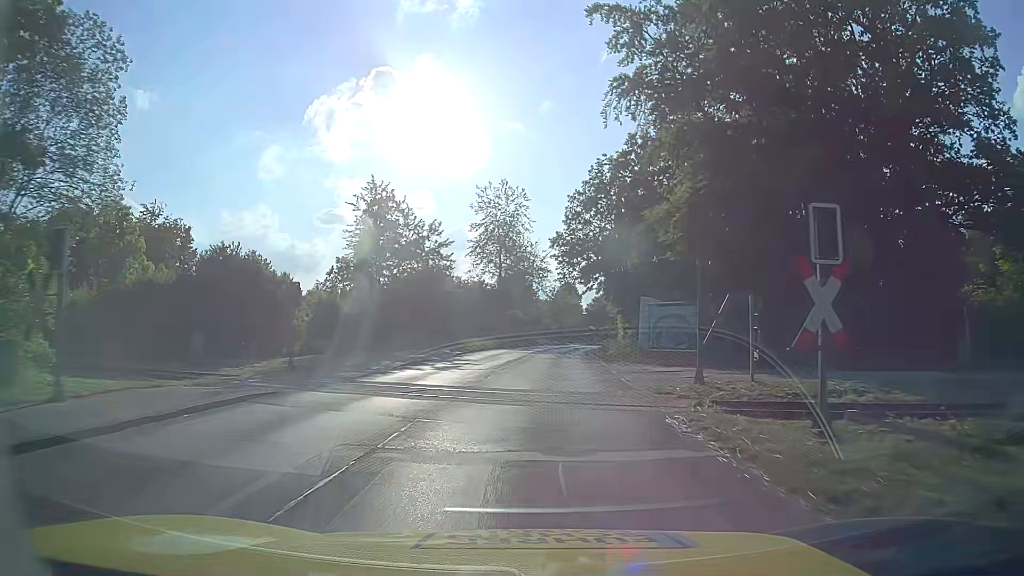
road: tertiary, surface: asphalt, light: Day
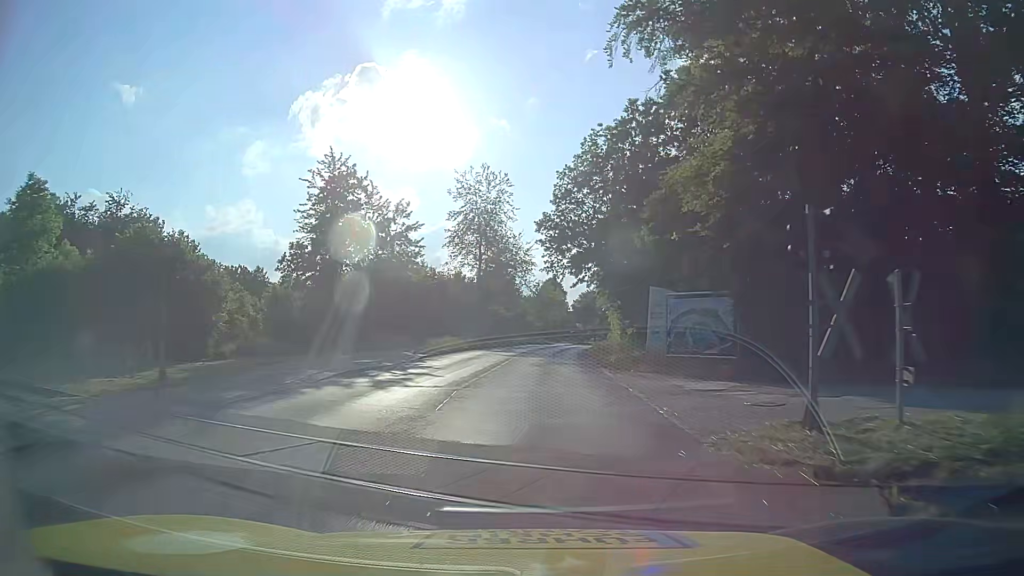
(+0.1, +7.5) m; +2°
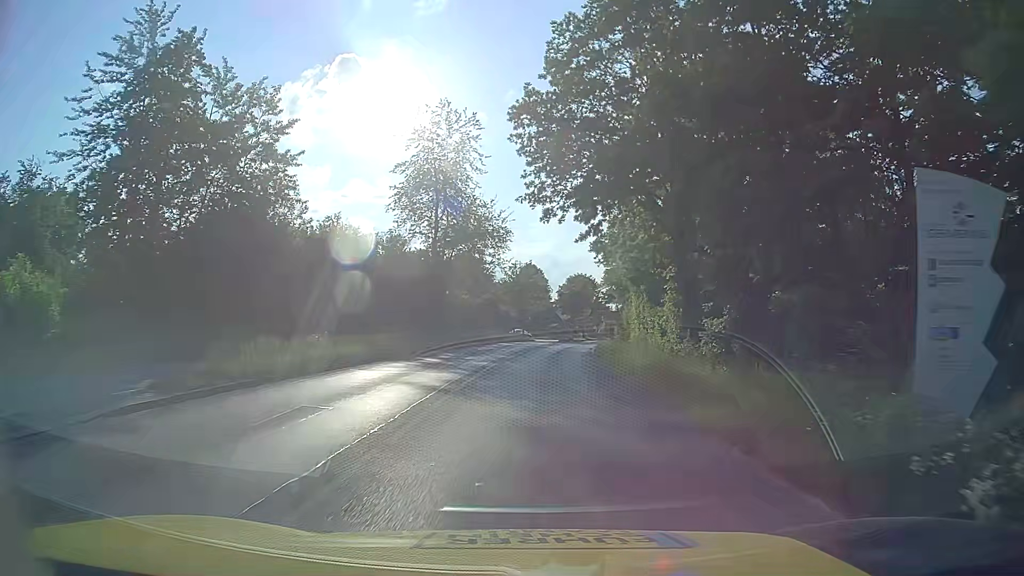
(+0.5, +22.2) m; +3°
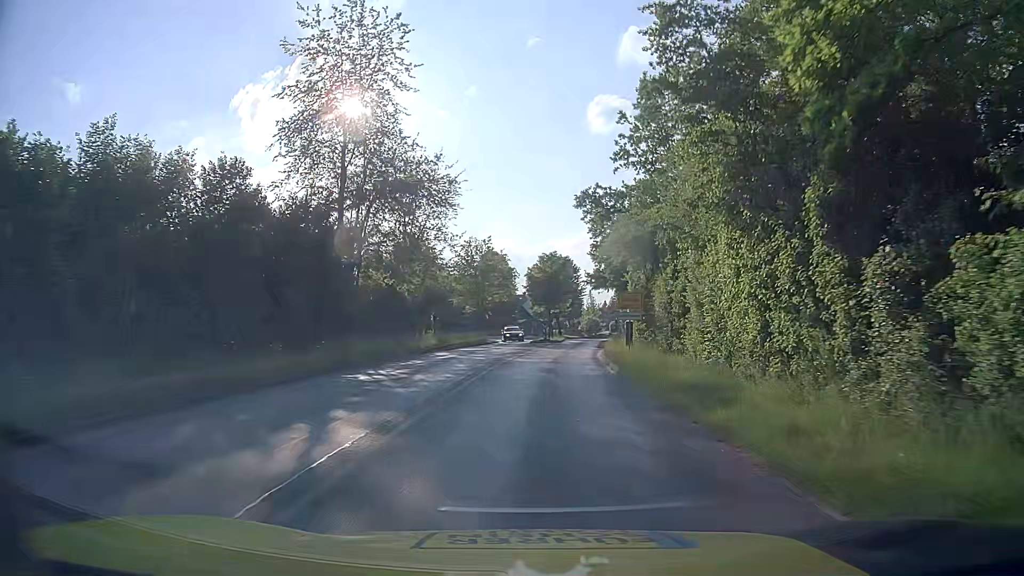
(+0.2, +21.4) m; +2°
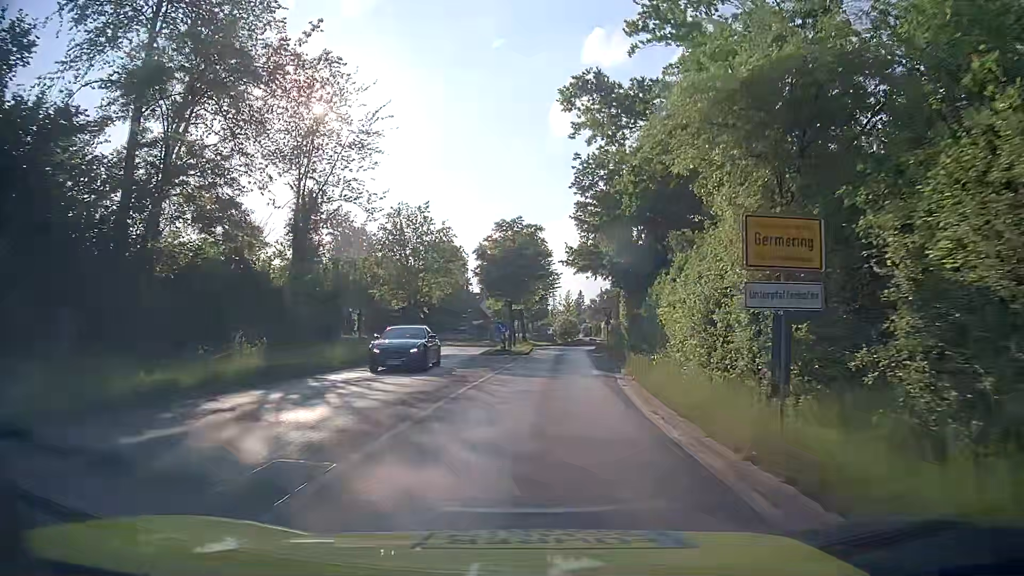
(+0.7, +19.9) m; +4°
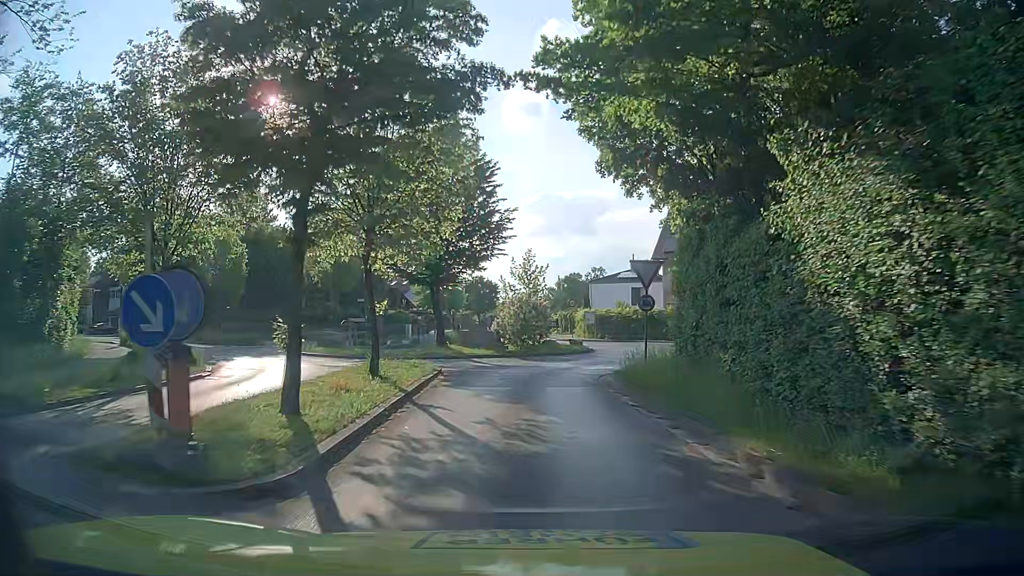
(+1.3, +29.1) m; +3°
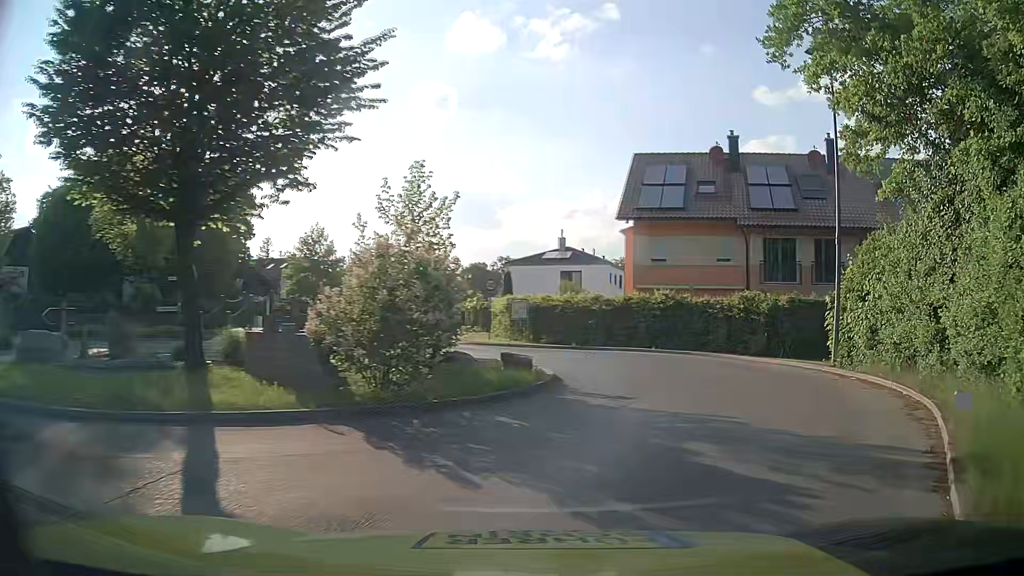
(+0.4, +17.3) m; +8°
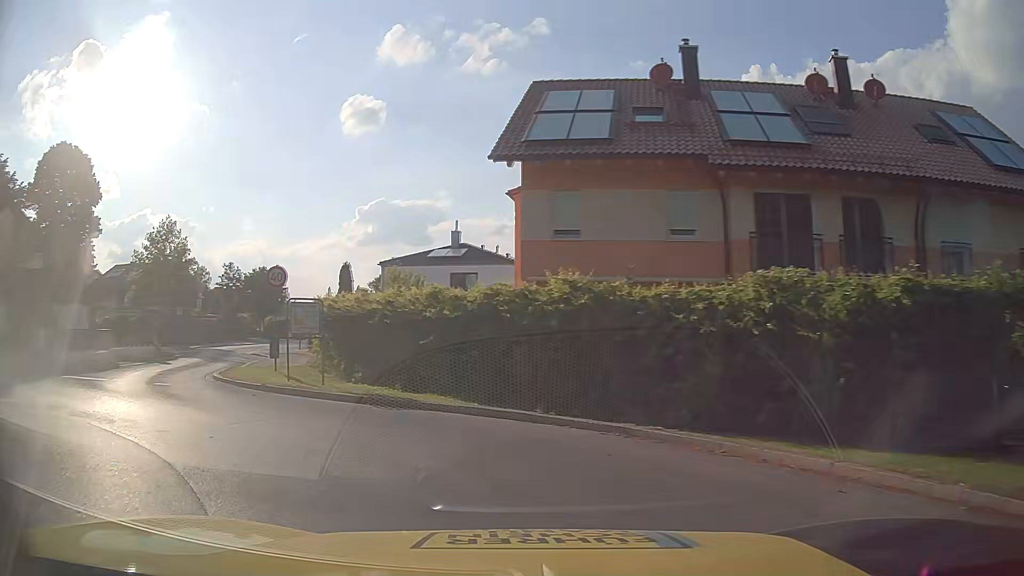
(+3.1, +13.5) m; +6°
(-4, +9) (-13, +11) (-23, +10) (-33, +10) (-43, +11) (-53, +13) (-63, +14) (-73, +15) (-82, +18) (-92, +21) m
